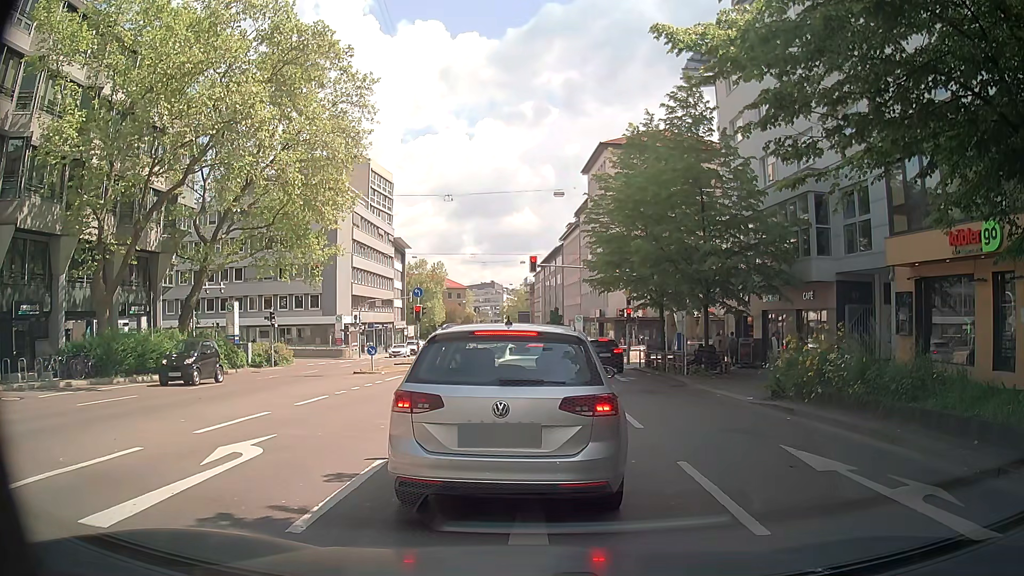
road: secondary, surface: asphalt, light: Day
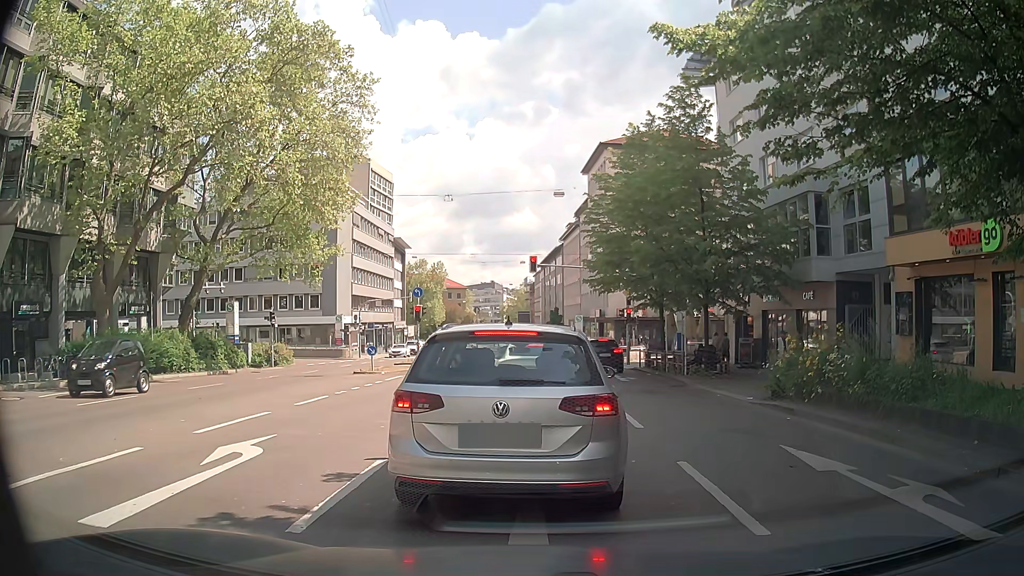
(0.0, 0.0) m; 0°
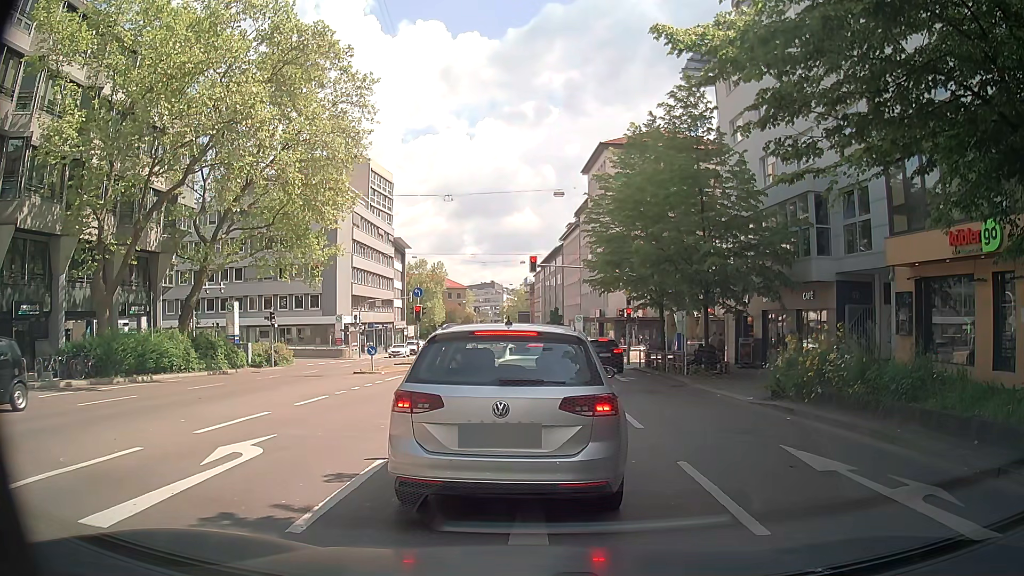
(0.0, 0.0) m; 0°
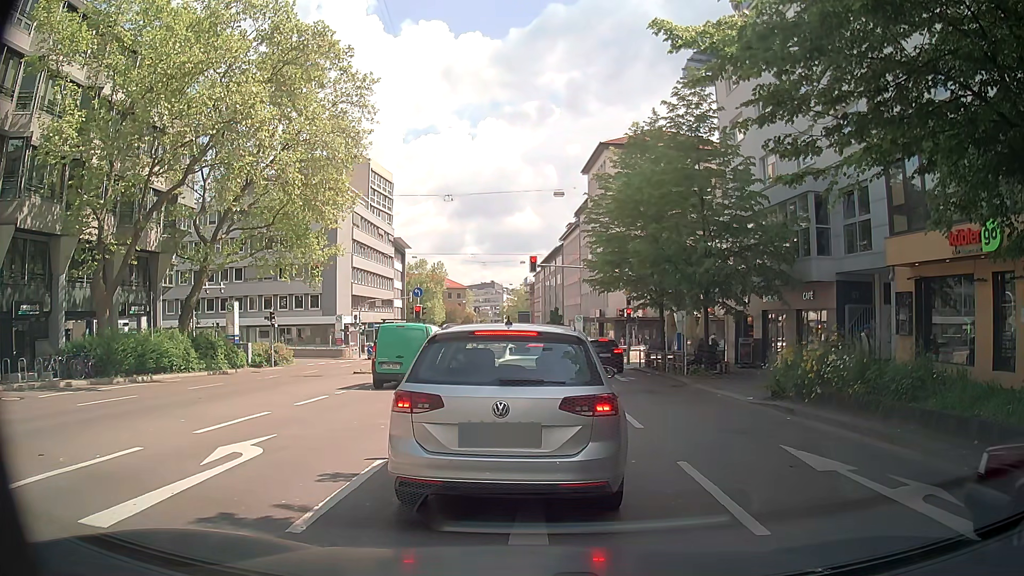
(0.0, 0.0) m; 0°
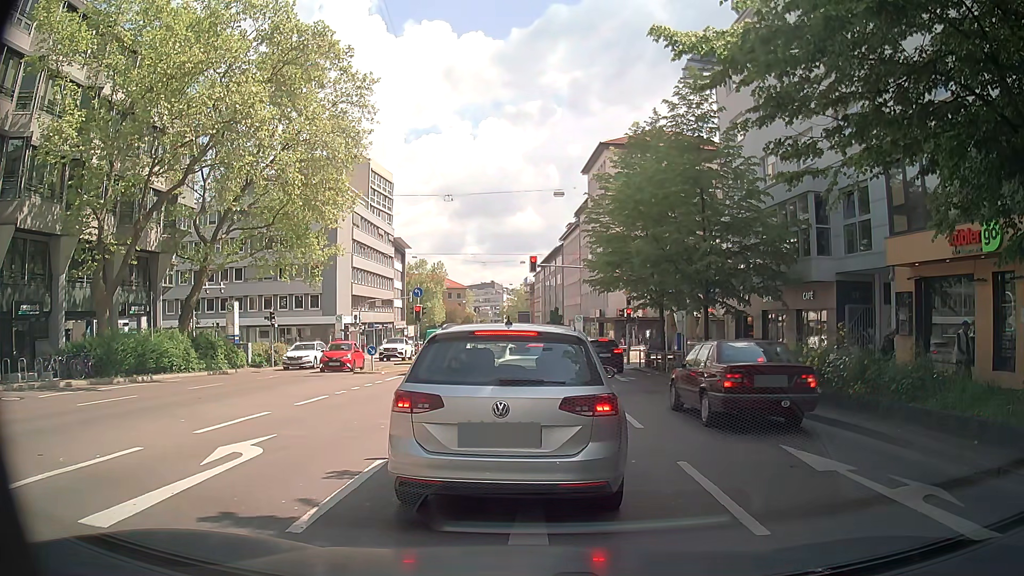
(0.0, 0.0) m; 0°
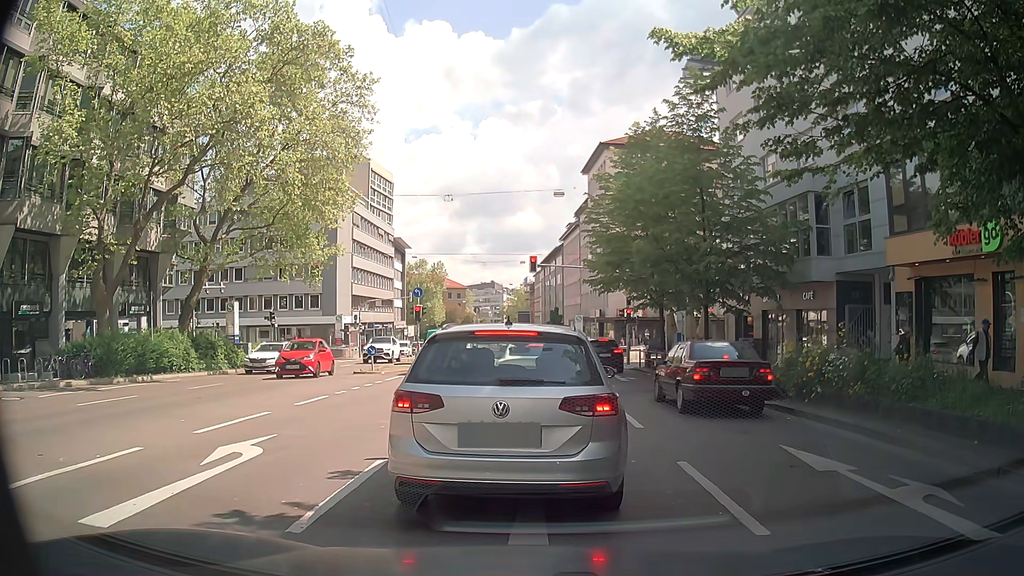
(0.0, 0.0) m; 0°
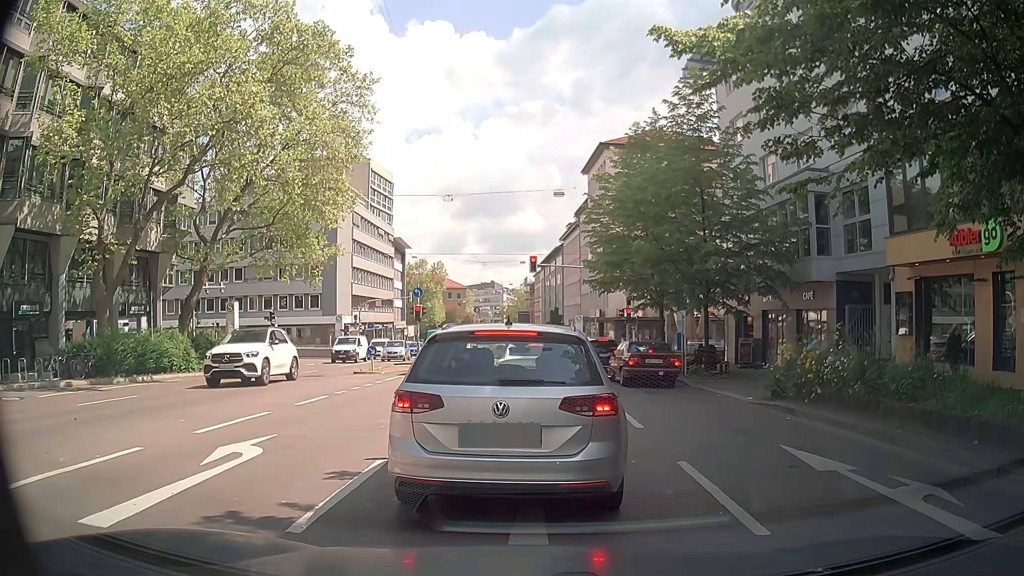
(0.0, 0.0) m; 0°
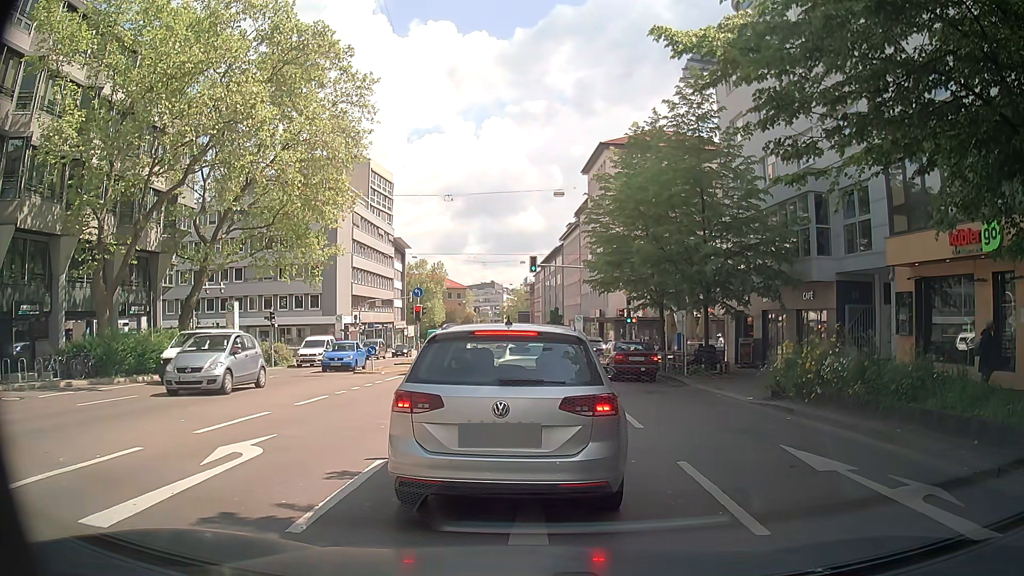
(0.0, 0.0) m; 0°
